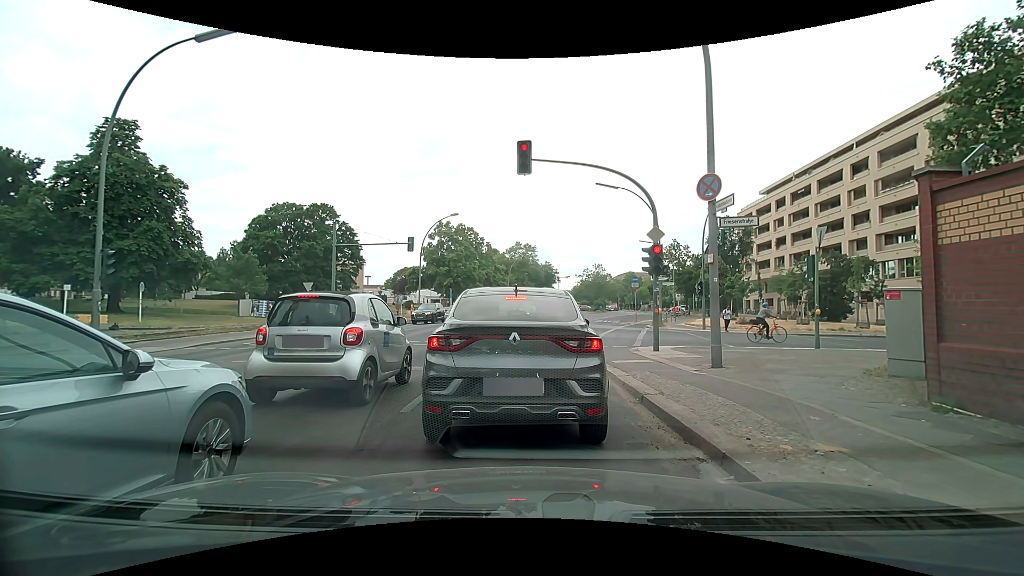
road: secondary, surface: asphalt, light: Day
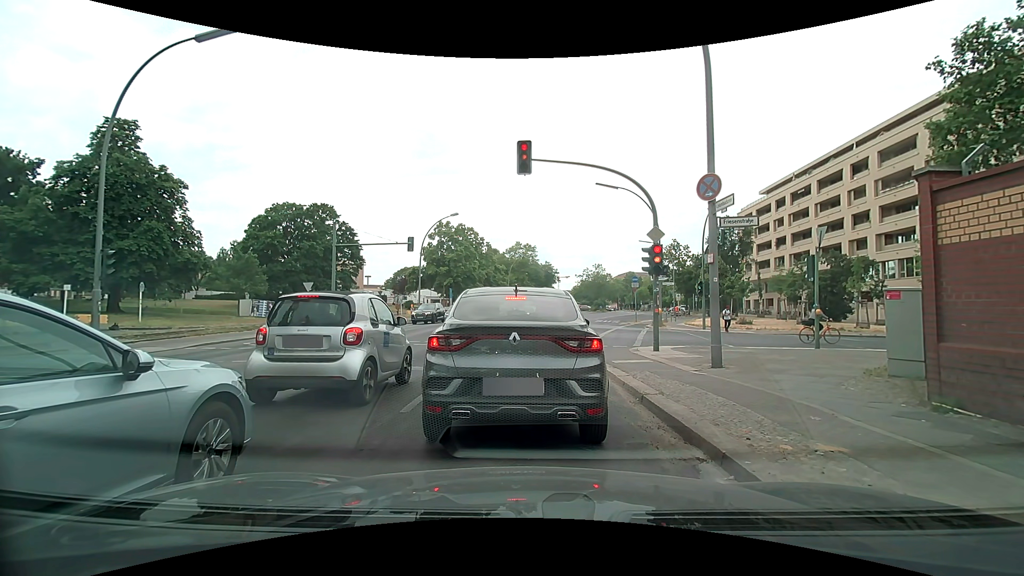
(0.0, 0.0) m; 0°
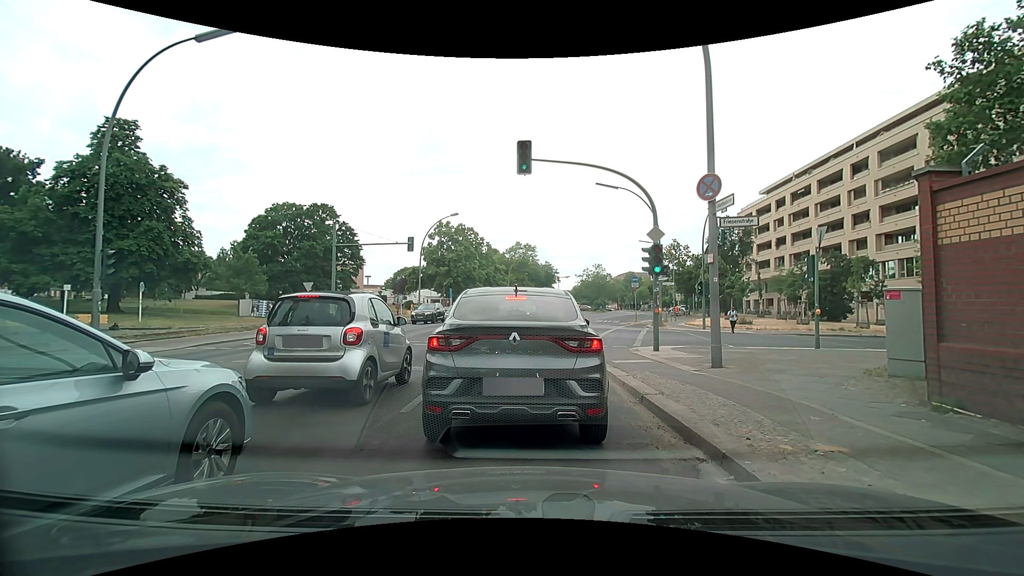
(0.0, 0.0) m; 0°
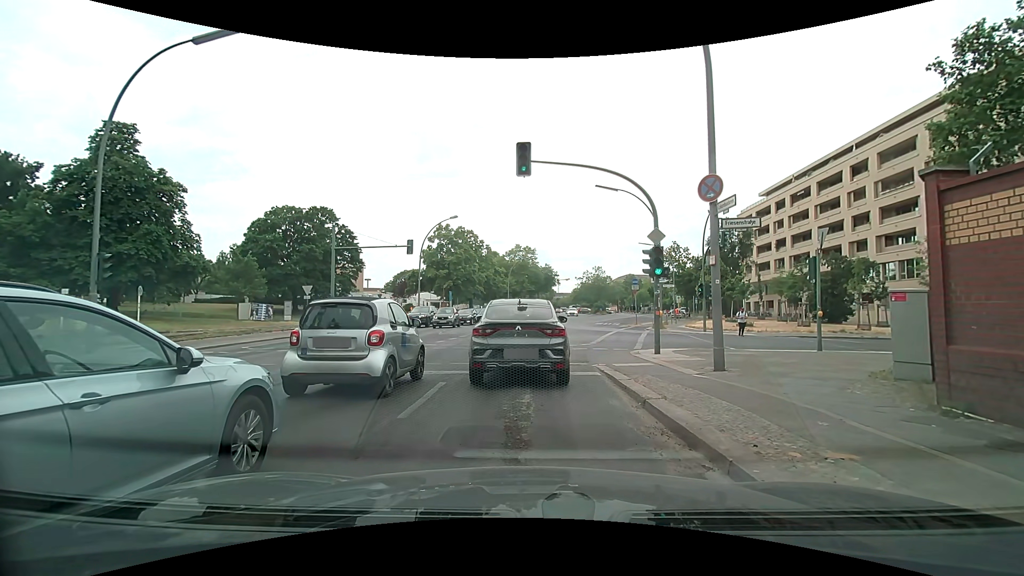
(0.0, +0.1) m; 0°
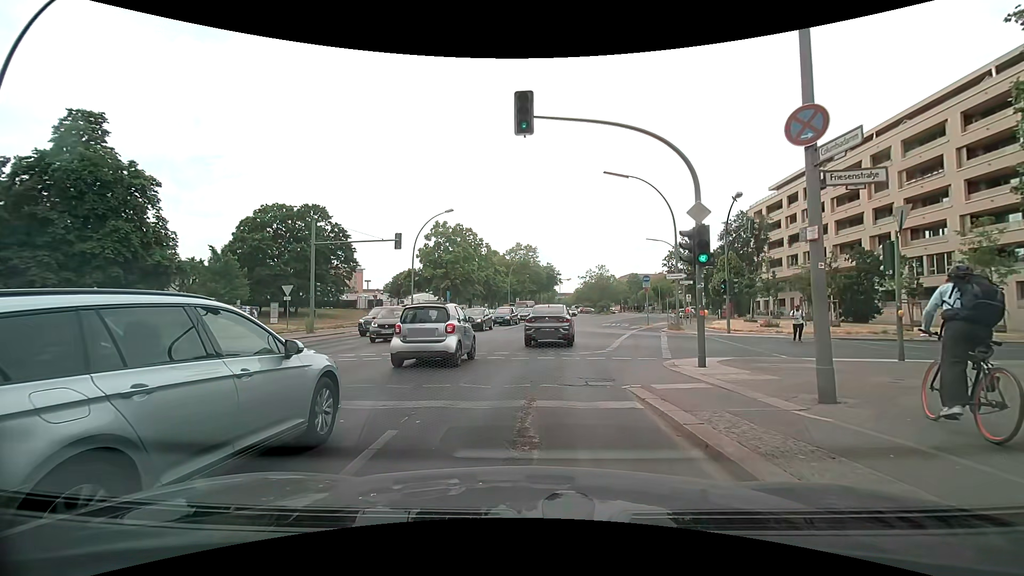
(+0.1, +3.9) m; -1°
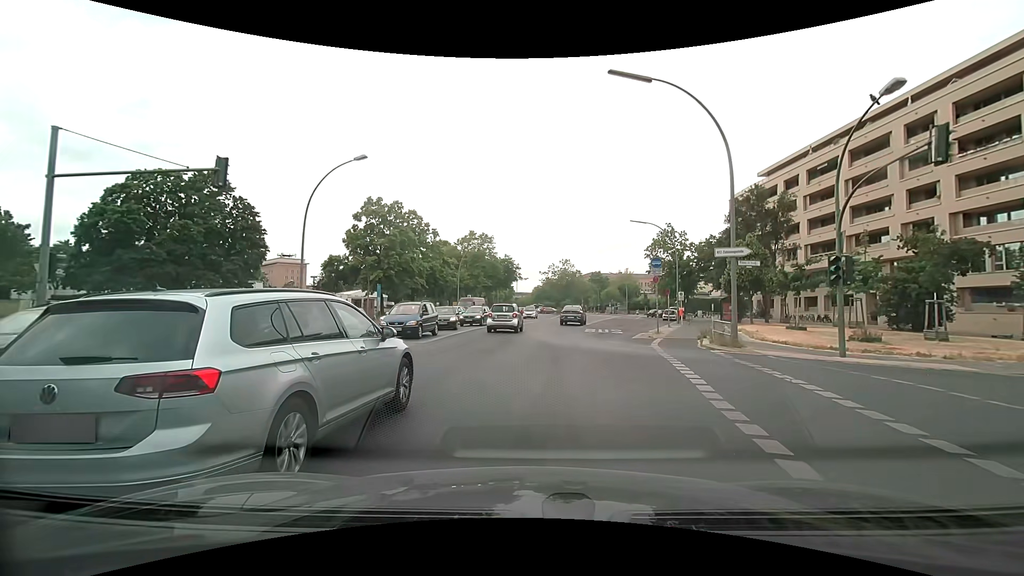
(+1.0, +14.9) m; +7°
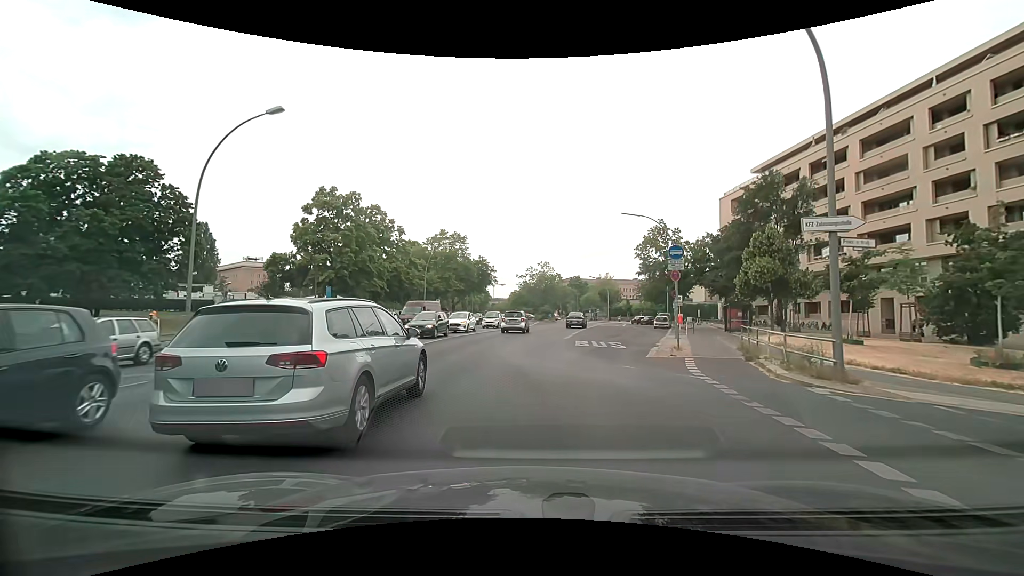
(+0.2, +7.6) m; +3°
